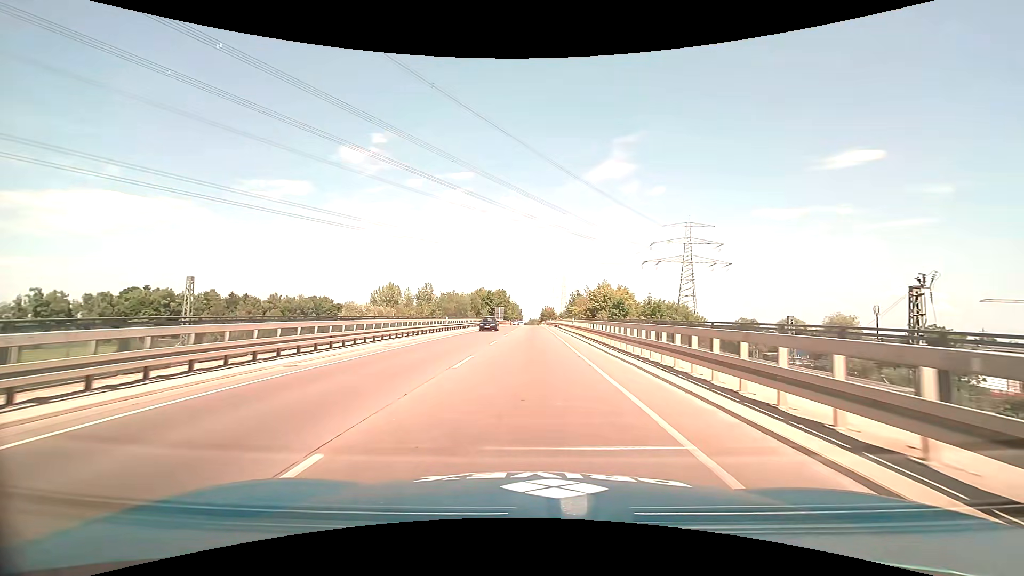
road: primary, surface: asphalt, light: Day
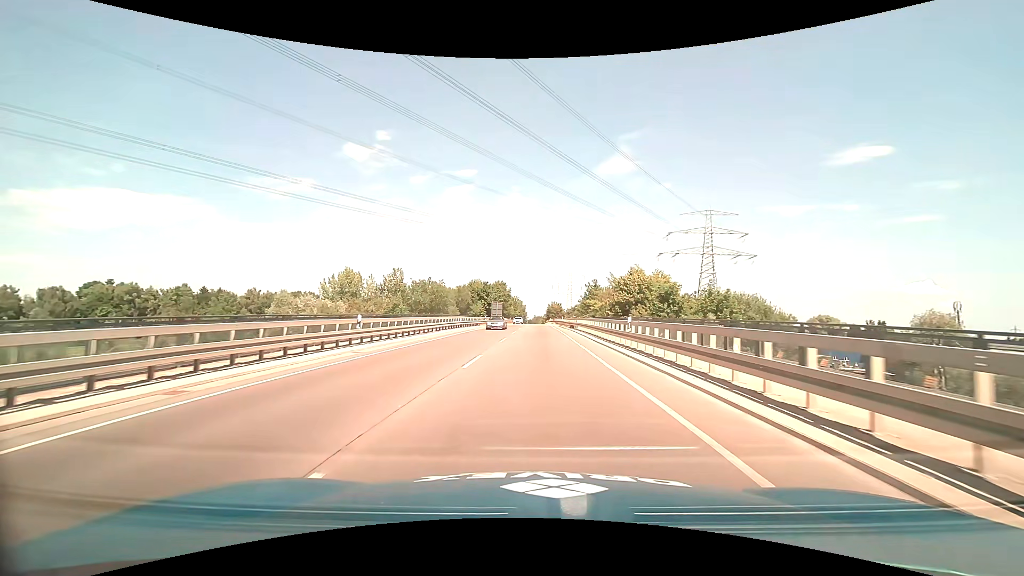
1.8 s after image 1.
(-0.1, +23.1) m; 0°
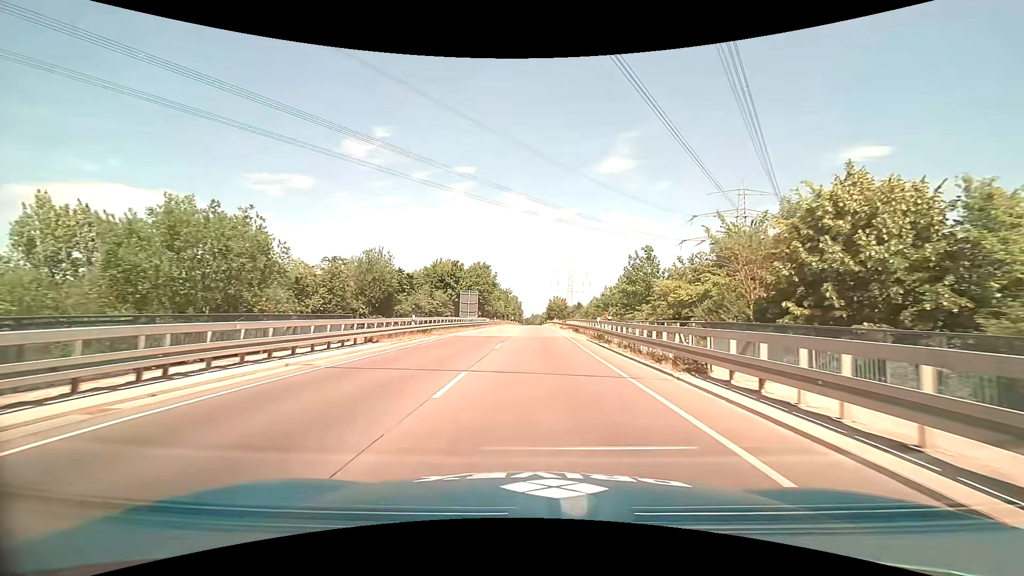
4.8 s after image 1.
(+0.2, +40.7) m; 0°
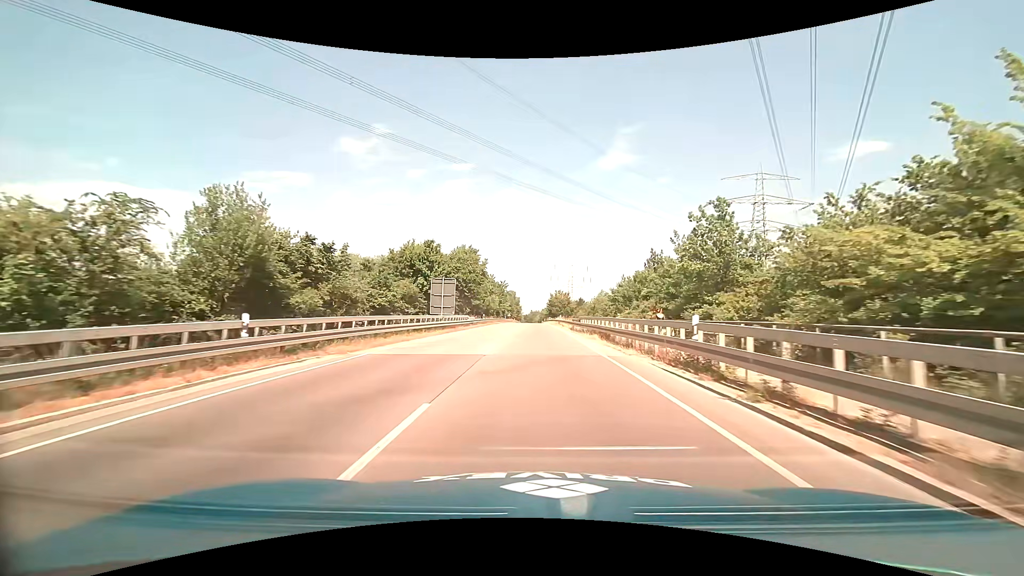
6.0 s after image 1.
(0.0, +17.1) m; 0°
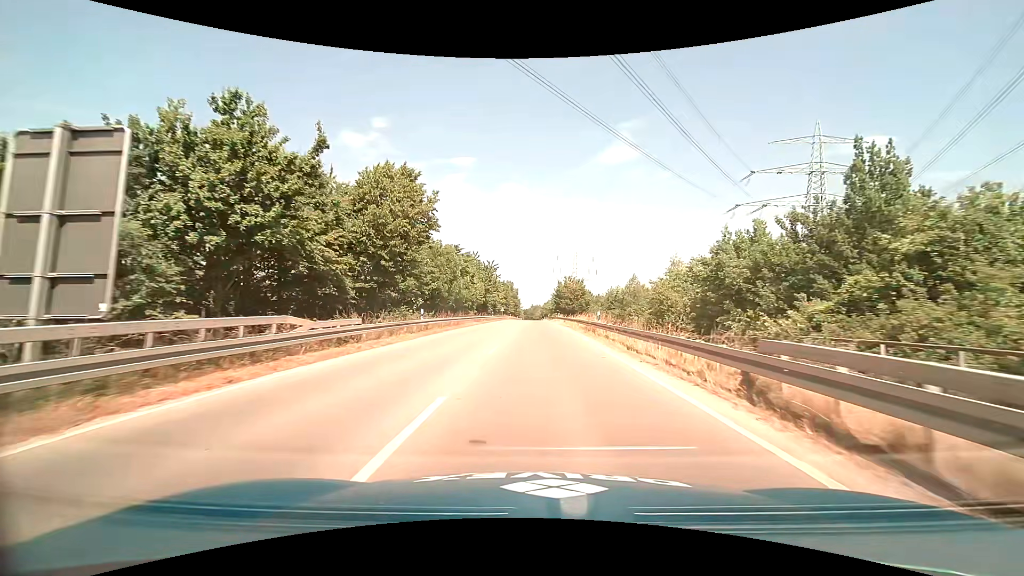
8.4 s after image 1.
(+0.2, +35.6) m; 0°
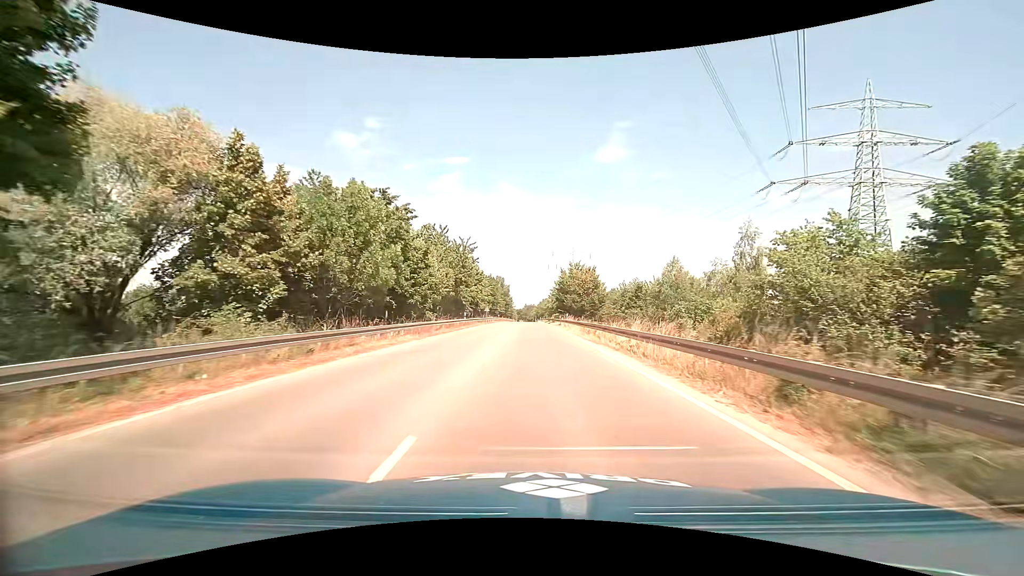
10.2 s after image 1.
(0.0, +25.8) m; +1°
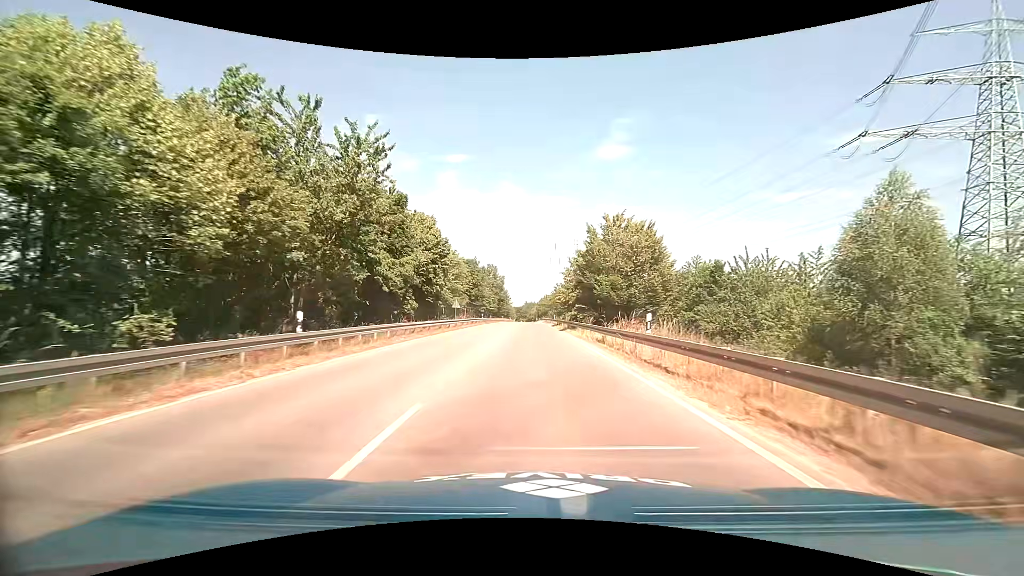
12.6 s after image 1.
(+0.1, +33.7) m; 0°
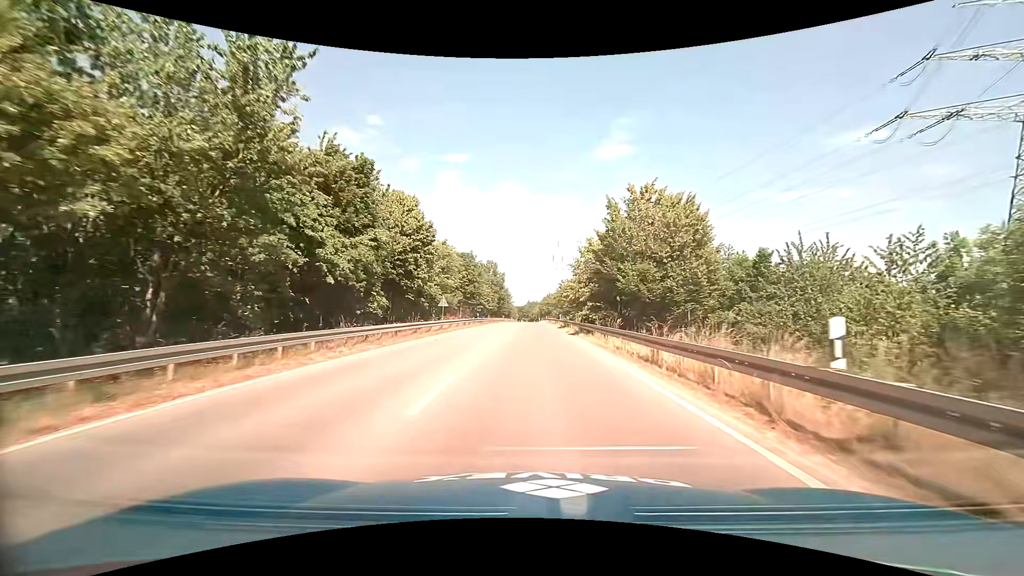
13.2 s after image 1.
(0.0, +8.4) m; -1°
(0, +10) (0, +20) (0, +30) (0, +40) (0, +50) (0, +60) (0, +70) (0, +80) (0, +90) (0, +100) m
